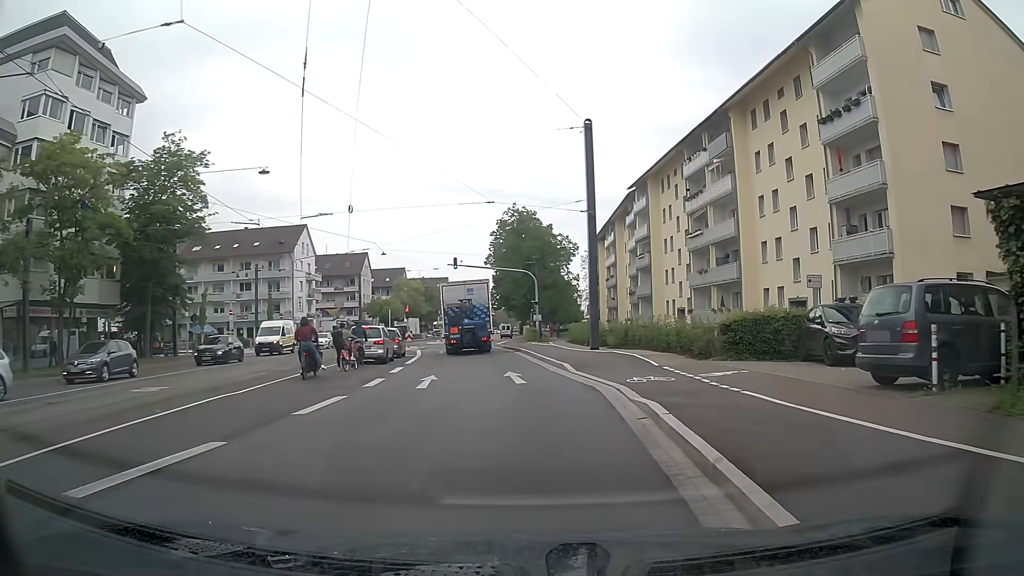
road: primary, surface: asphalt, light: Day
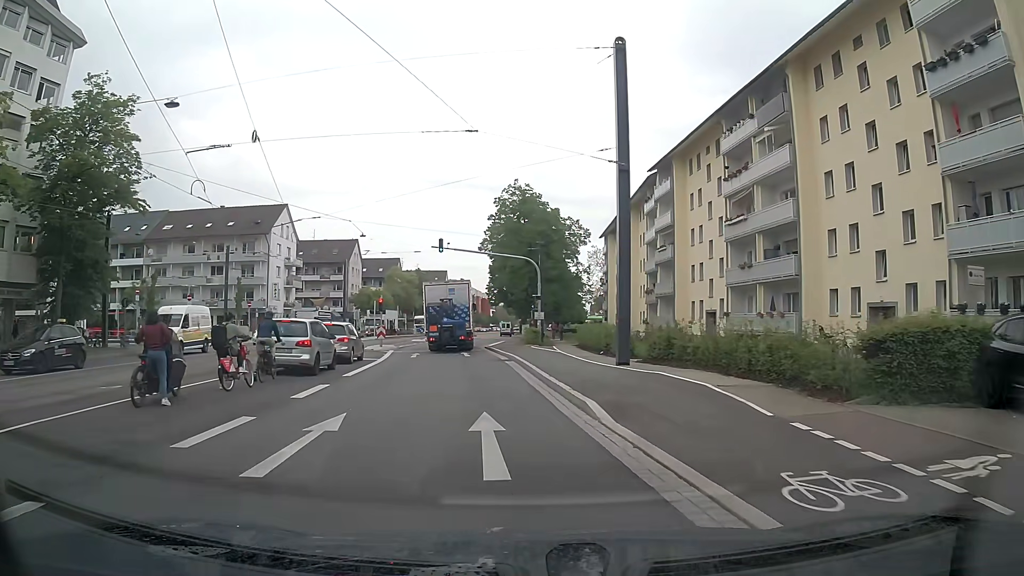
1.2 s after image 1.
(0.0, +9.4) m; -1°
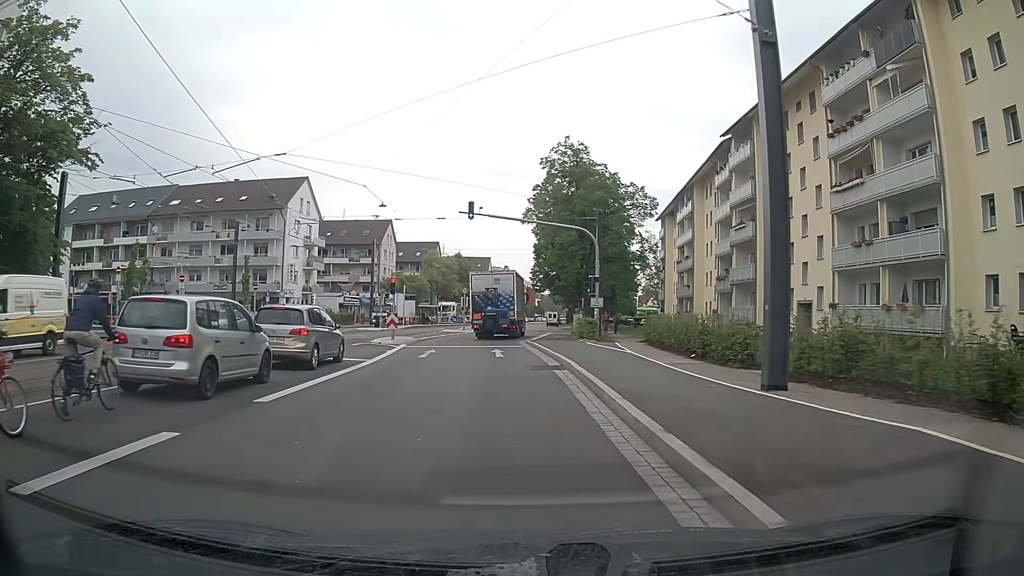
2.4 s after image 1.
(-0.3, +9.4) m; -3°
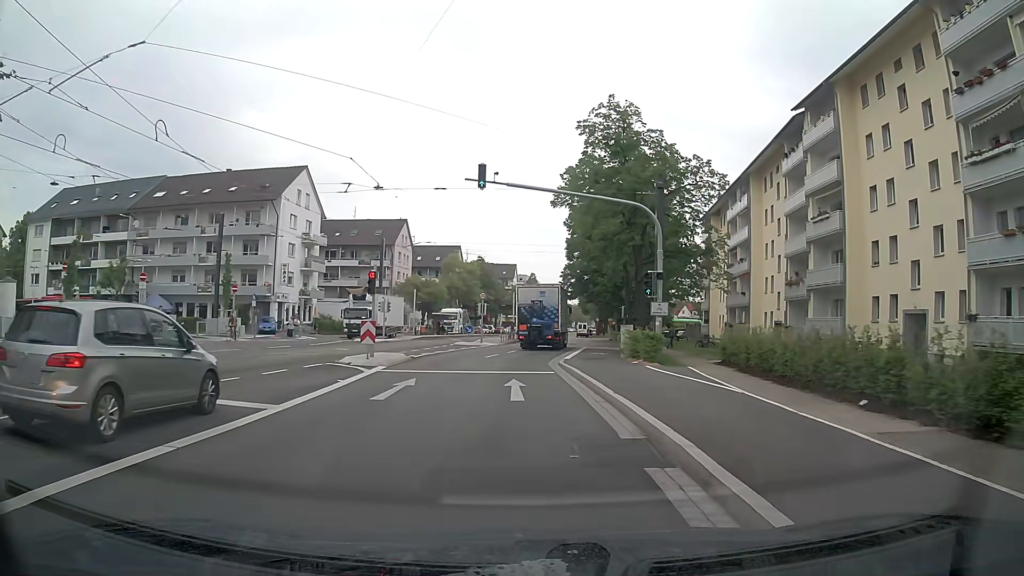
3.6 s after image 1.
(-0.3, +9.7) m; -3°
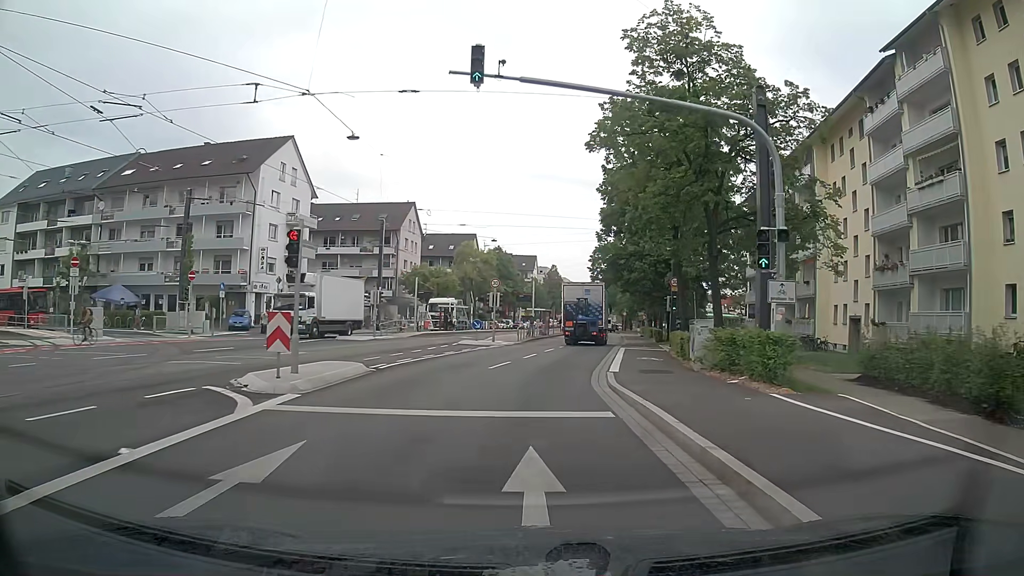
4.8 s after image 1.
(0.0, +9.9) m; -1°
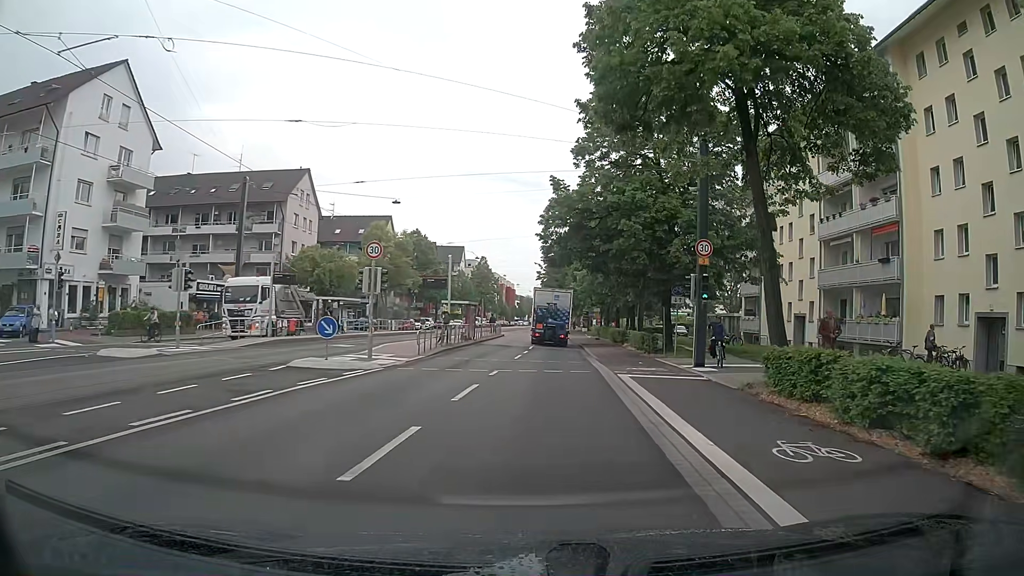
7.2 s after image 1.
(+0.6, +19.2) m; +6°
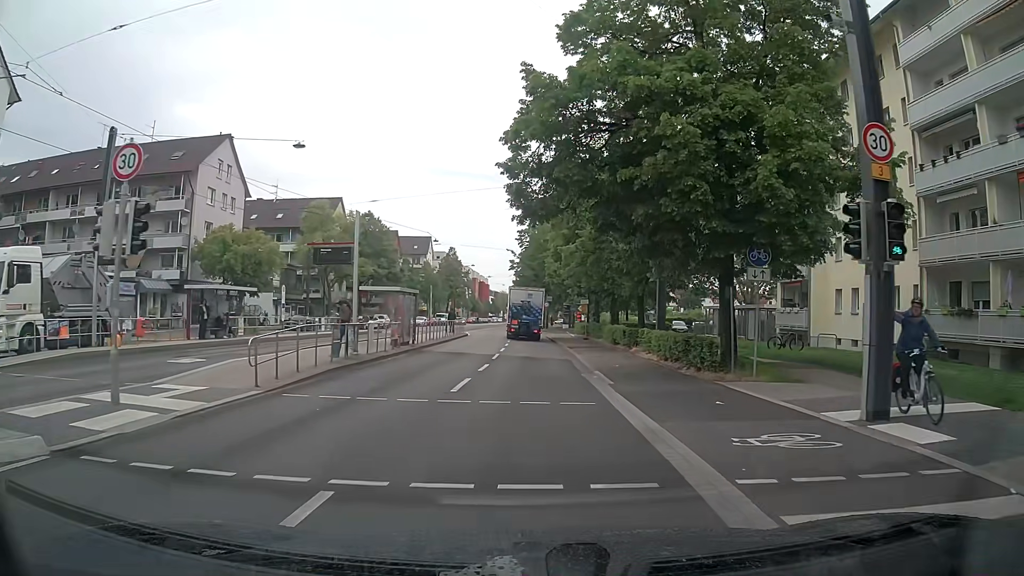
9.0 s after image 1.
(+0.3, +13.7) m; +2°
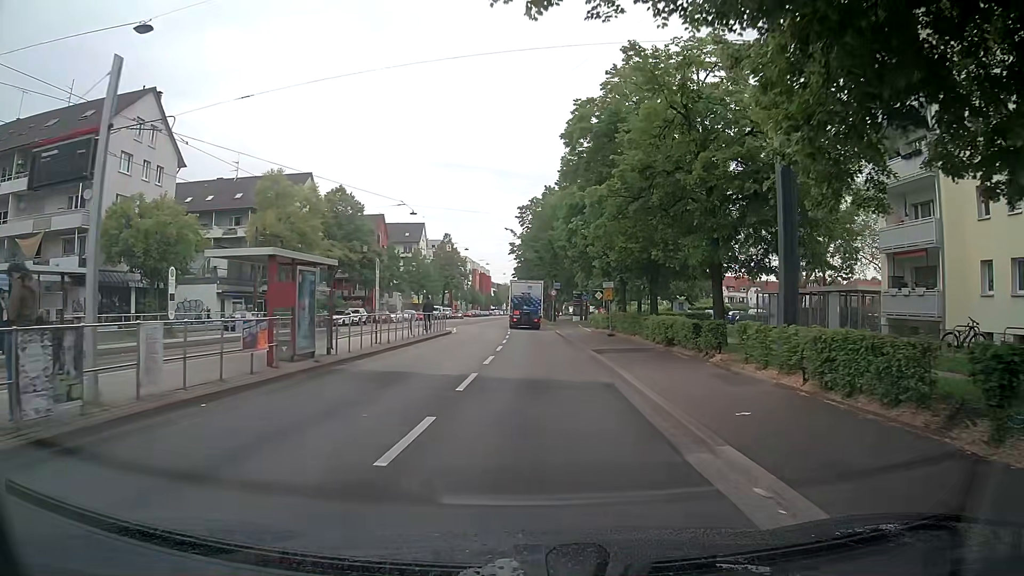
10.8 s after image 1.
(-0.1, +13.2) m; -1°
